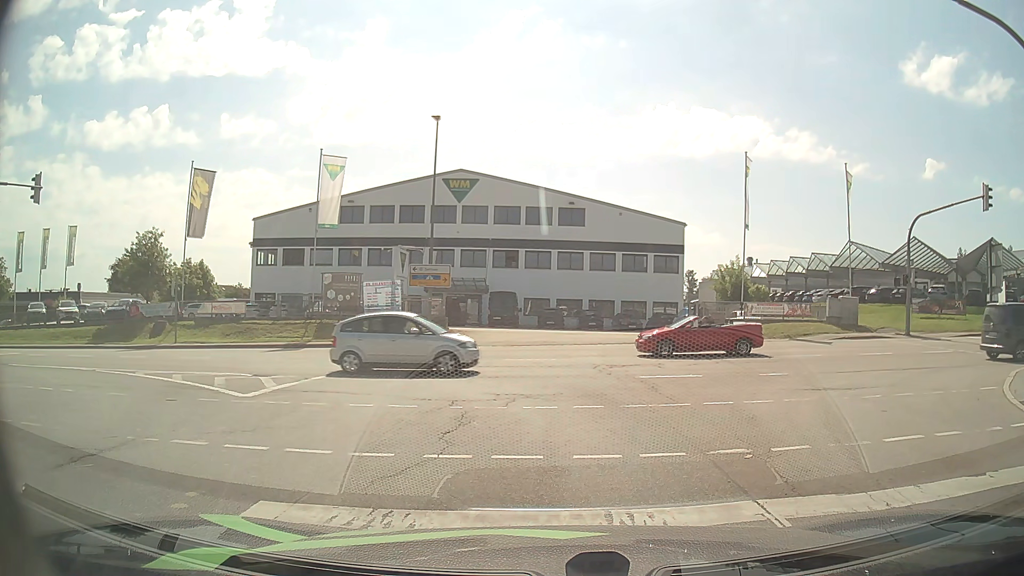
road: secondary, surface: asphalt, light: Day
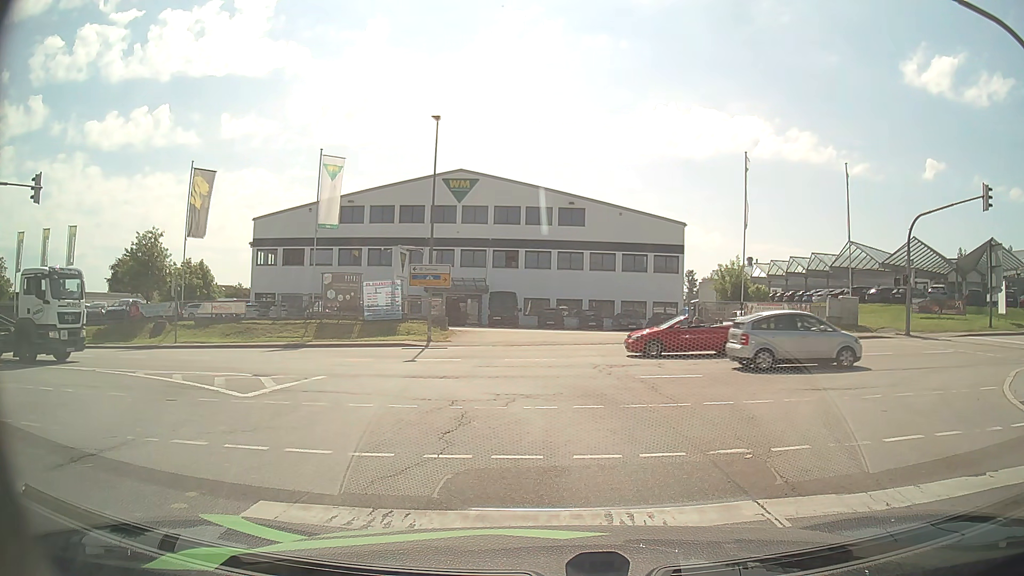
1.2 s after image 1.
(0.0, 0.0) m; 0°
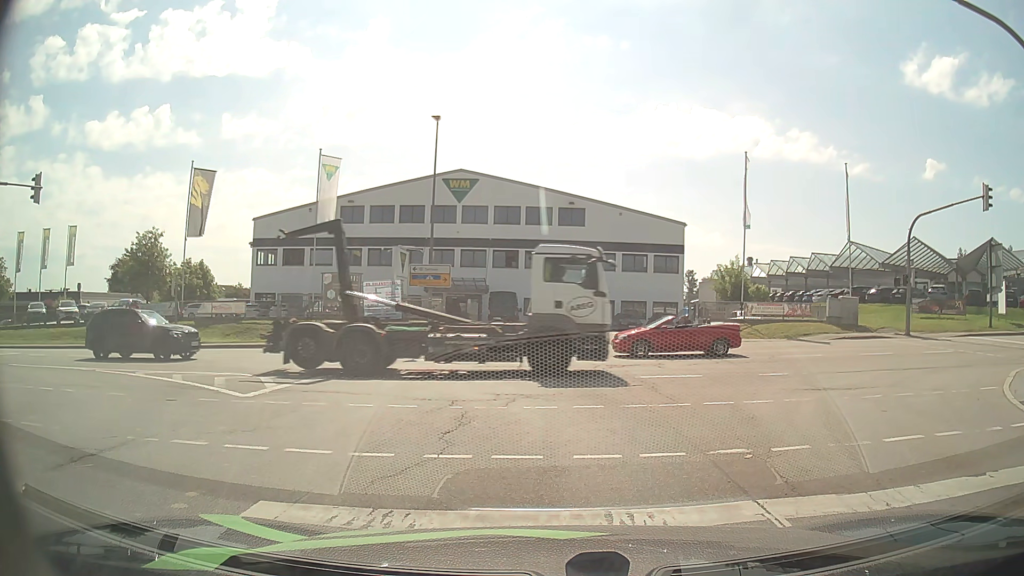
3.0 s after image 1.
(0.0, 0.0) m; 0°
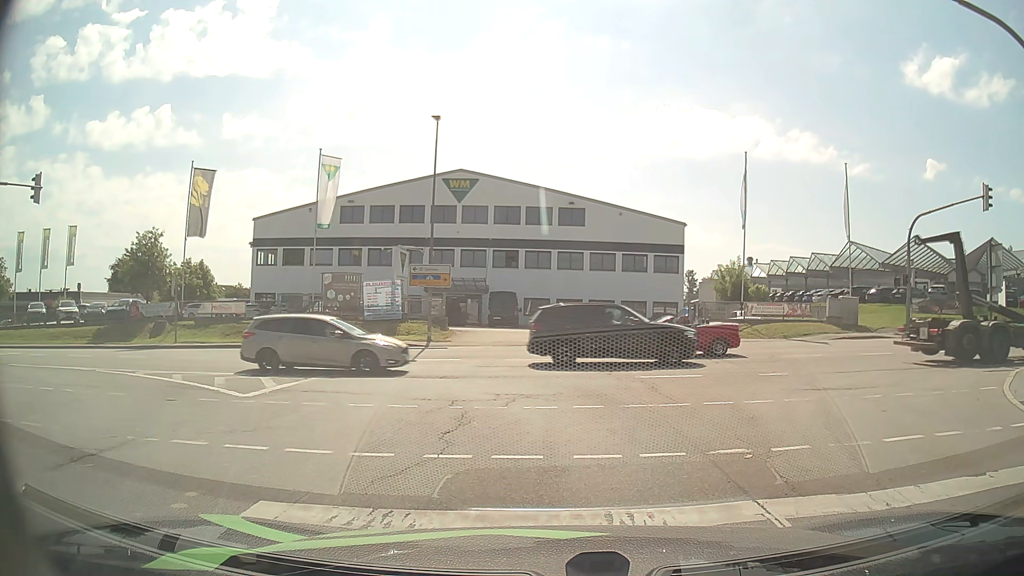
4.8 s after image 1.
(0.0, 0.0) m; 0°
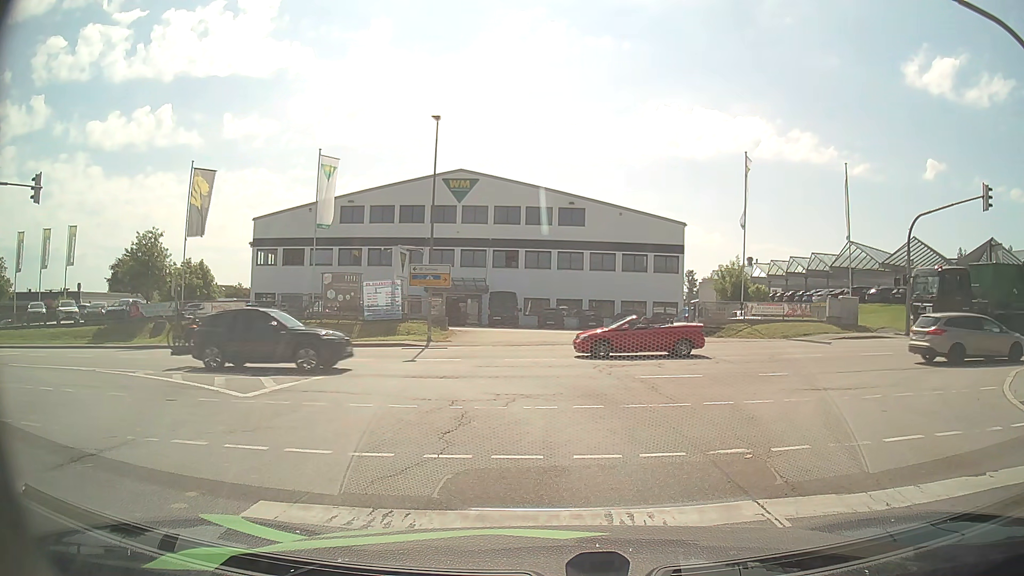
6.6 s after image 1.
(0.0, 0.0) m; 0°
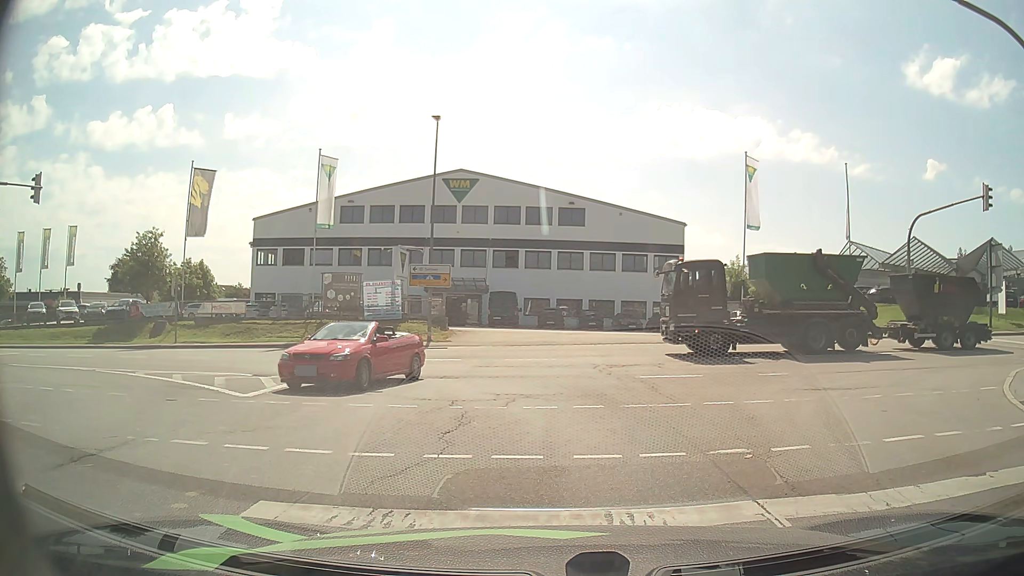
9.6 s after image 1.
(0.0, 0.0) m; 0°
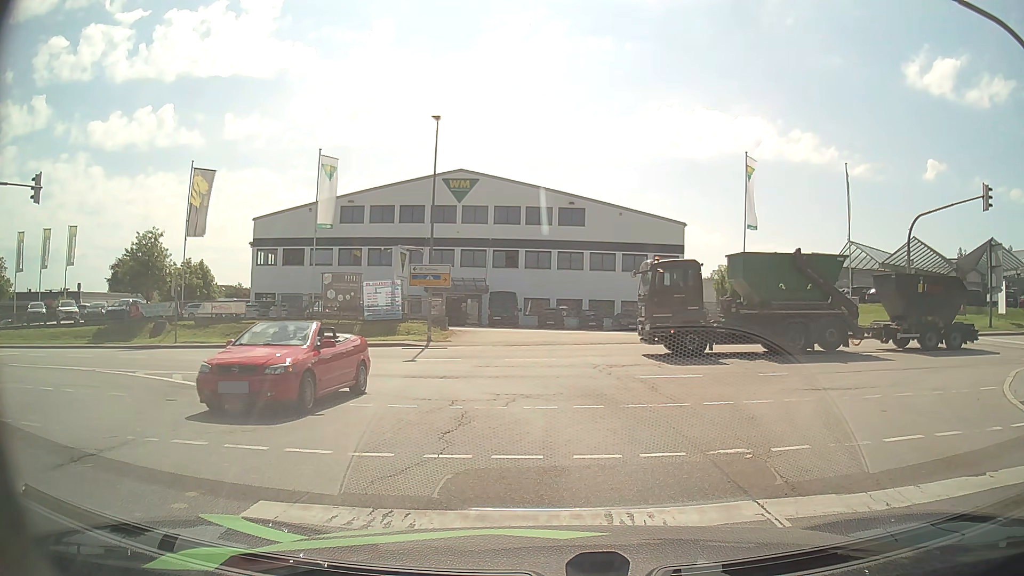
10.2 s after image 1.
(0.0, 0.0) m; 0°
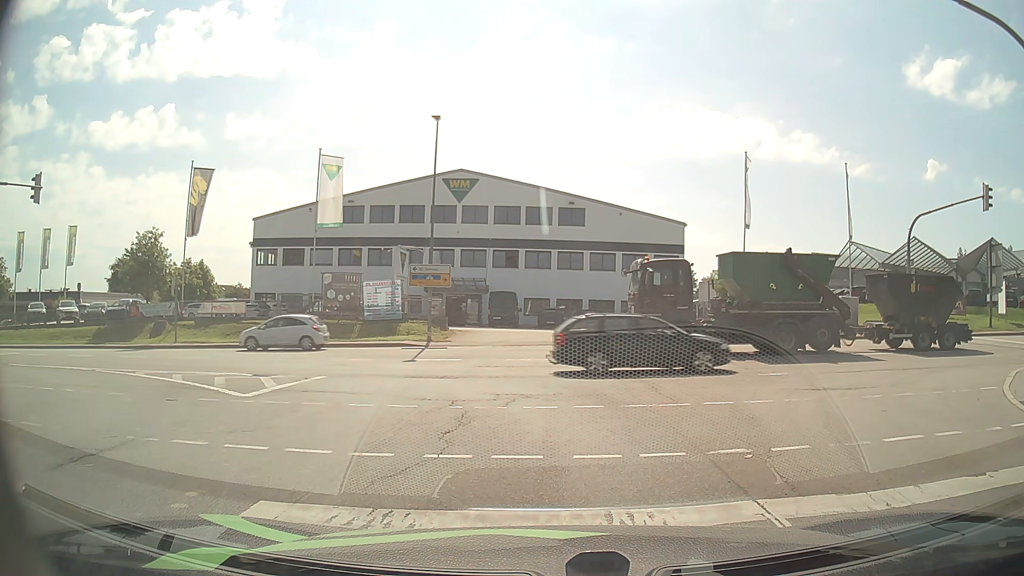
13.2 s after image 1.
(0.0, 0.0) m; 0°
(0, +10) (-4, +19) (-12, +26) (-21, +28) (-31, +29) (-41, +29) (-51, +29) (-61, +29) (-71, +29) (-81, +28) m
